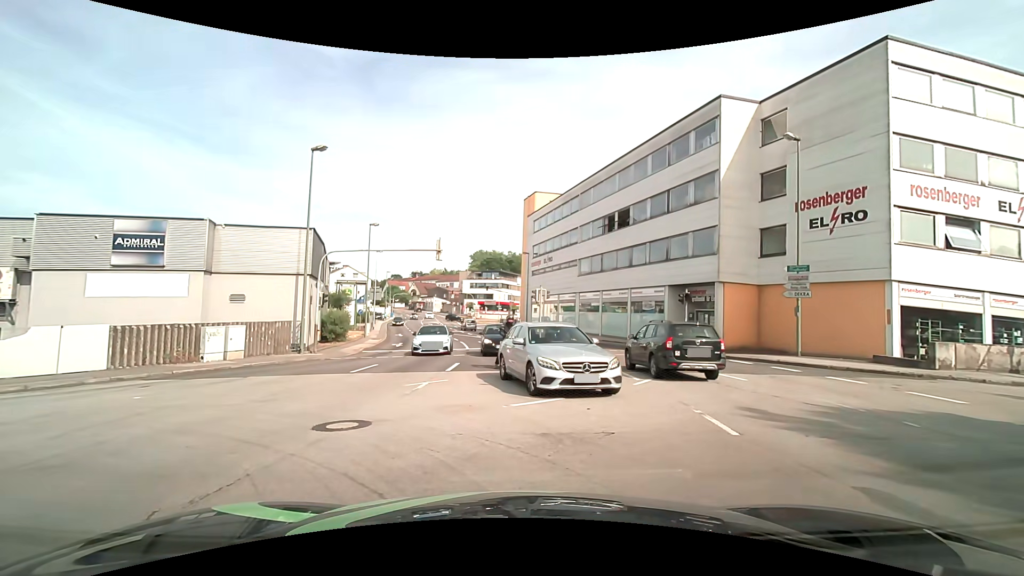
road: tertiary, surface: asphalt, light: Day
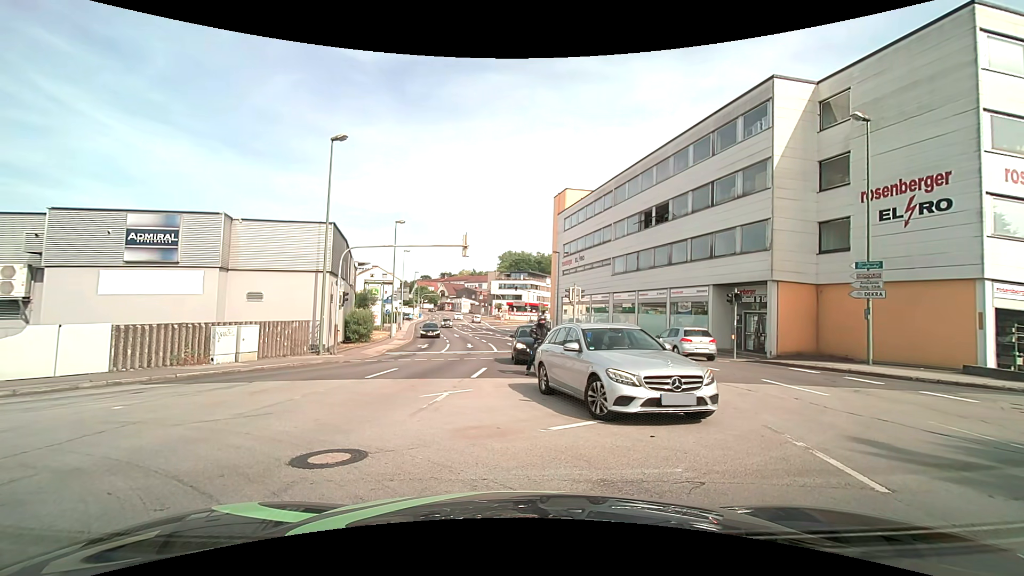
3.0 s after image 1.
(0.0, +1.8) m; -1°
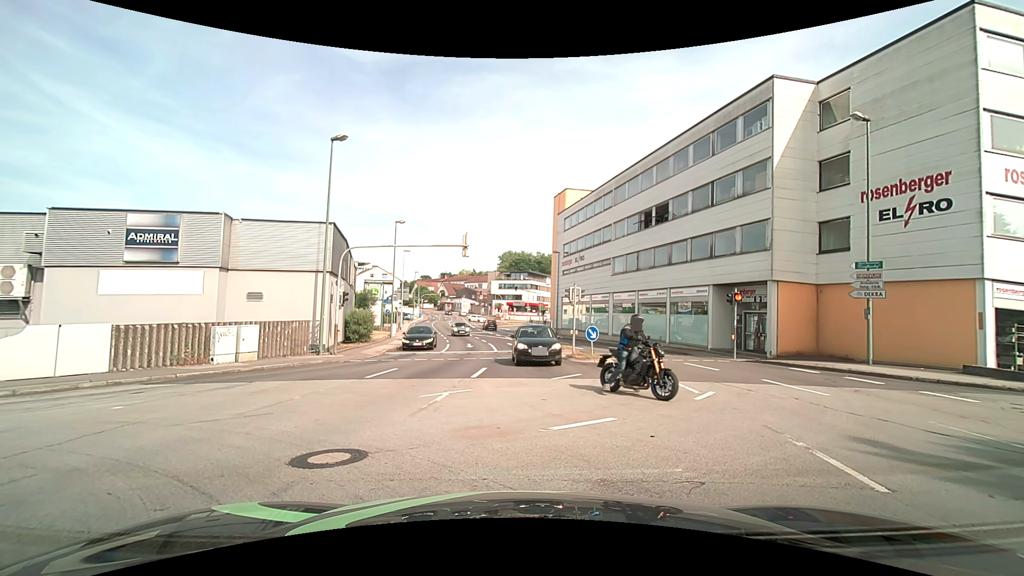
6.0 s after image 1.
(0.0, 0.0) m; 0°
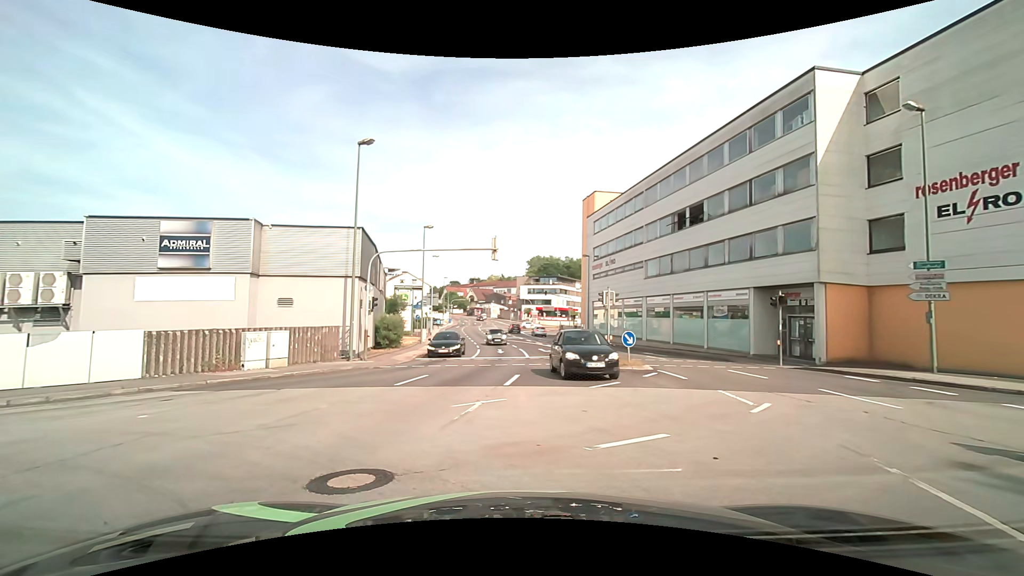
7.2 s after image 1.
(0.0, +0.8) m; -5°
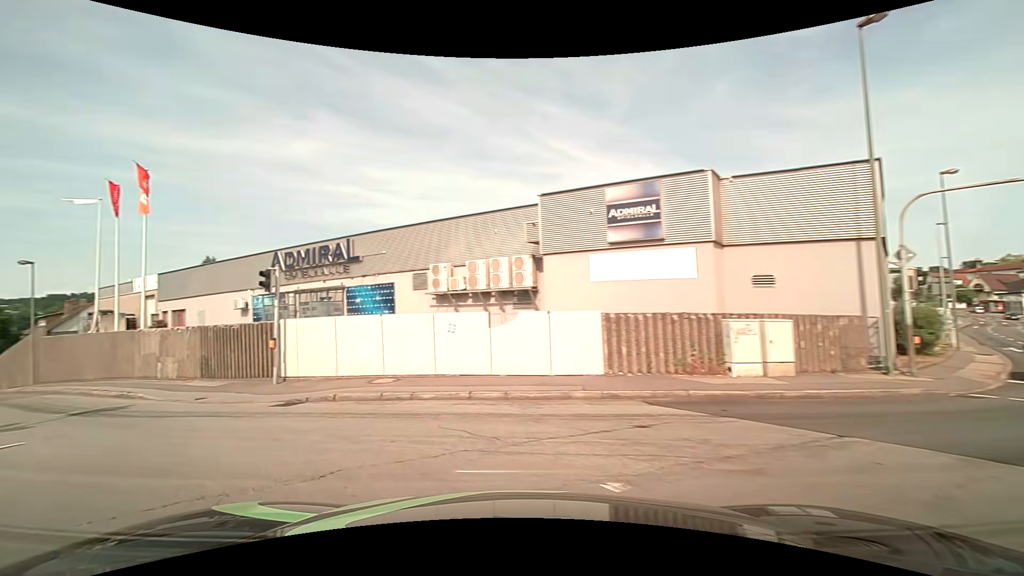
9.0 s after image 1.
(-3.2, +7.0) m; -48°
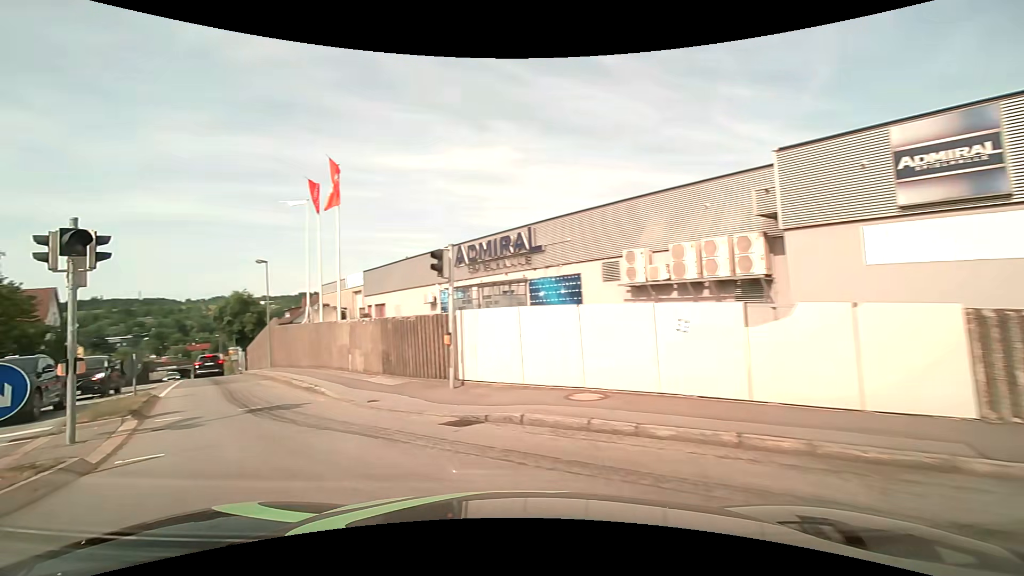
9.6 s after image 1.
(-0.7, +3.7) m; -21°
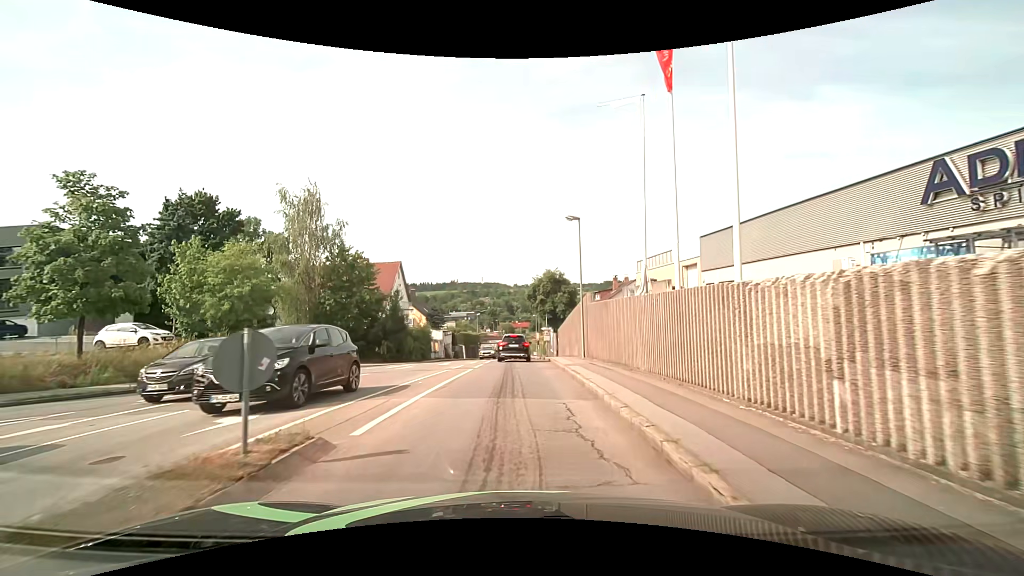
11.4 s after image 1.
(-5.0, +11.9) m; -33°
